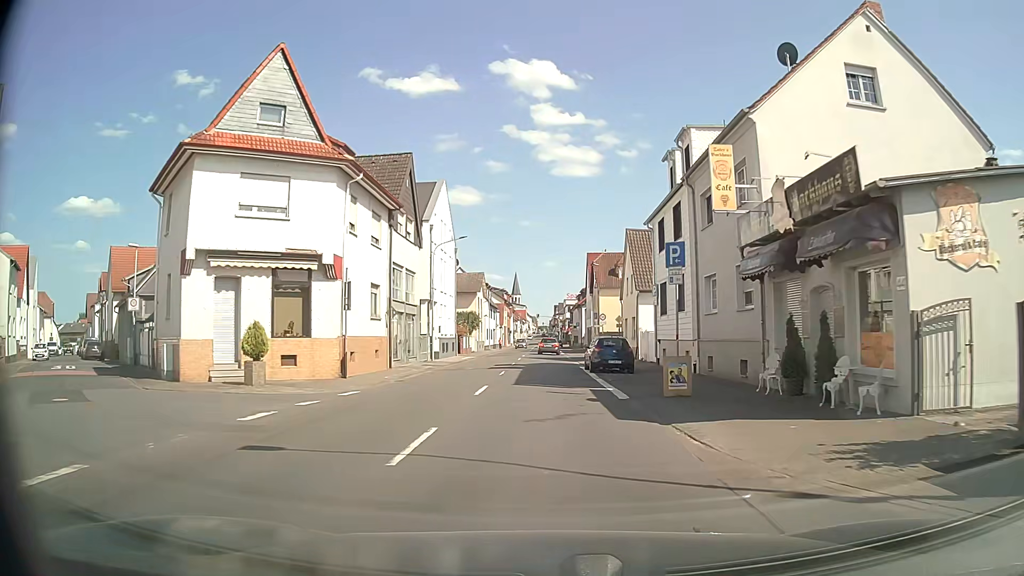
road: primary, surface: asphalt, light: Day
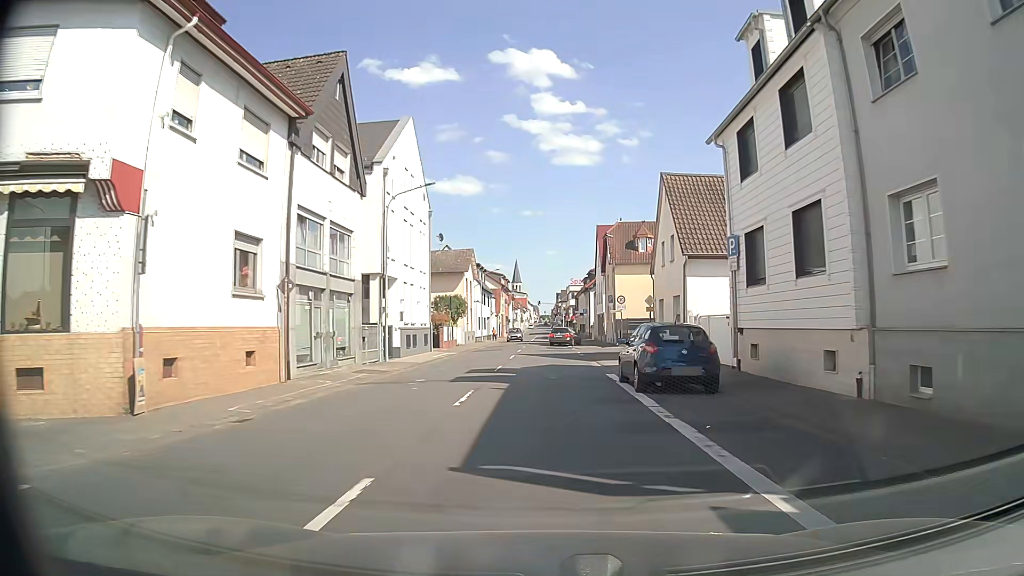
(0.0, +13.0) m; +1°
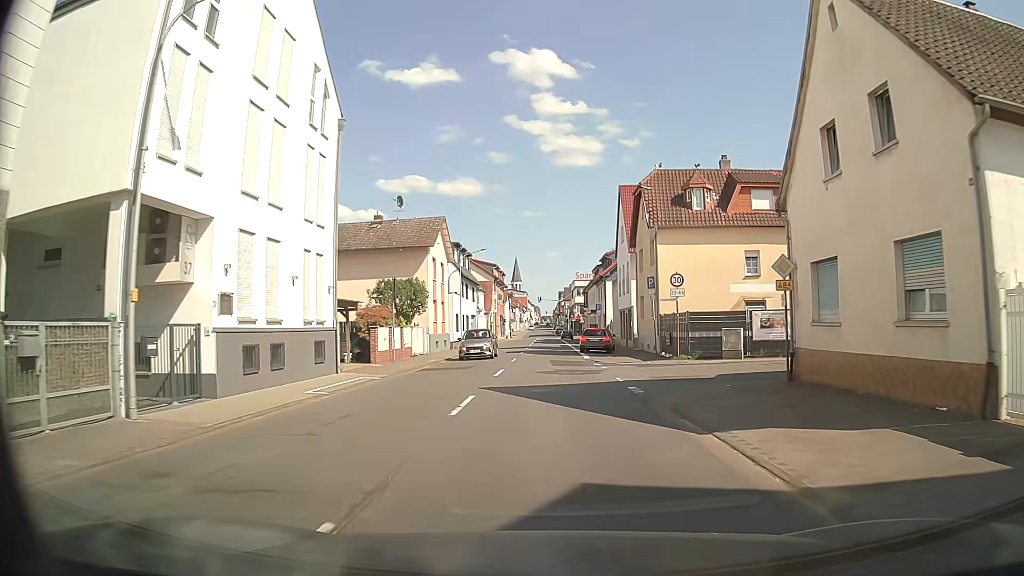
(-0.2, +19.3) m; 0°
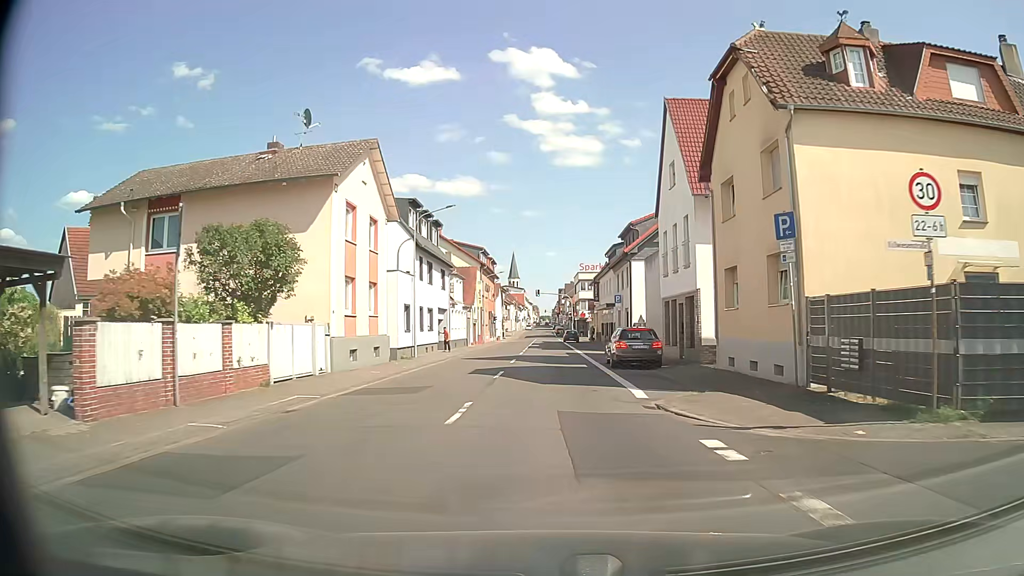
(-0.2, +19.0) m; -1°
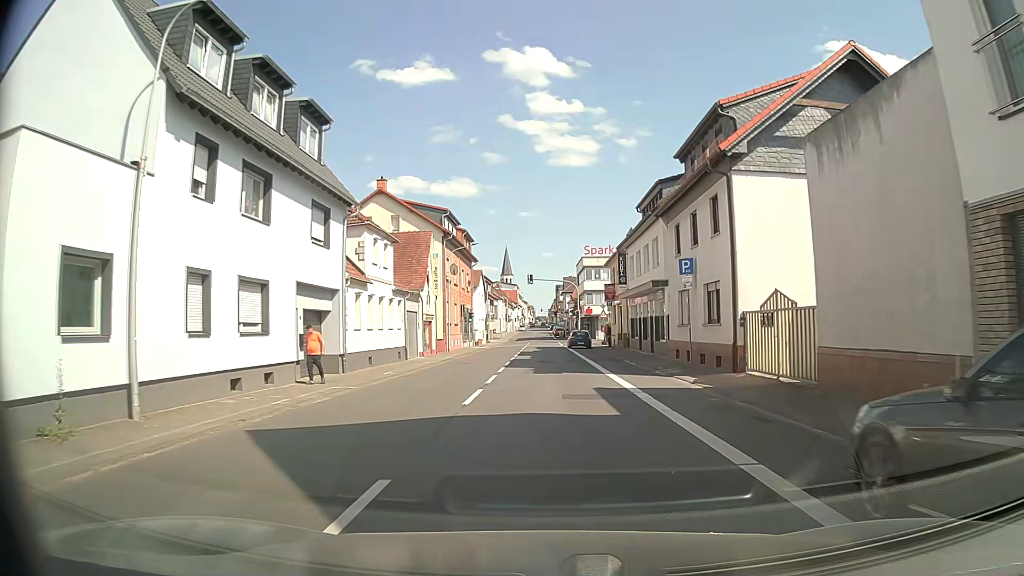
(+0.1, +24.8) m; 0°
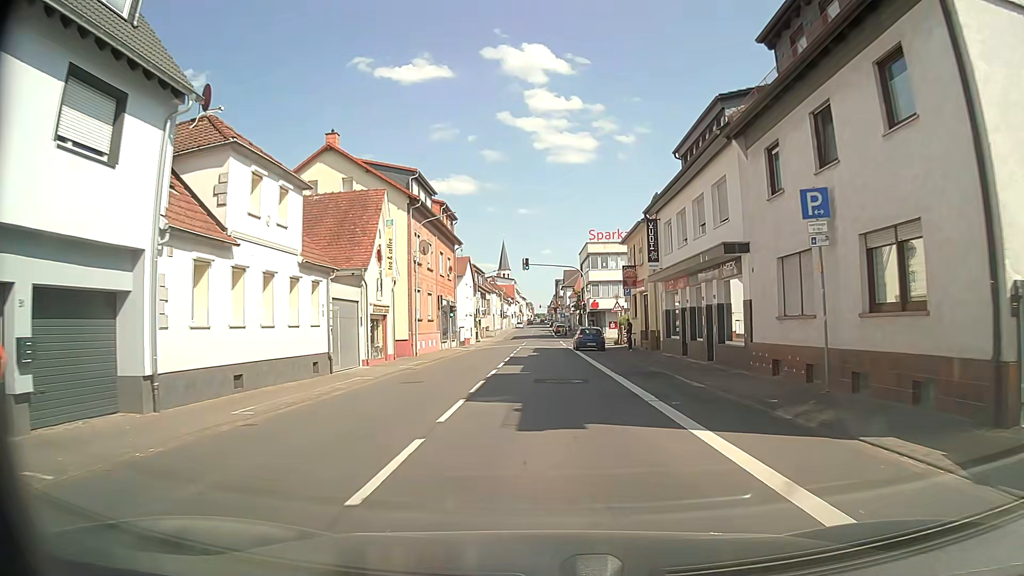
(+0.1, +12.2) m; +1°
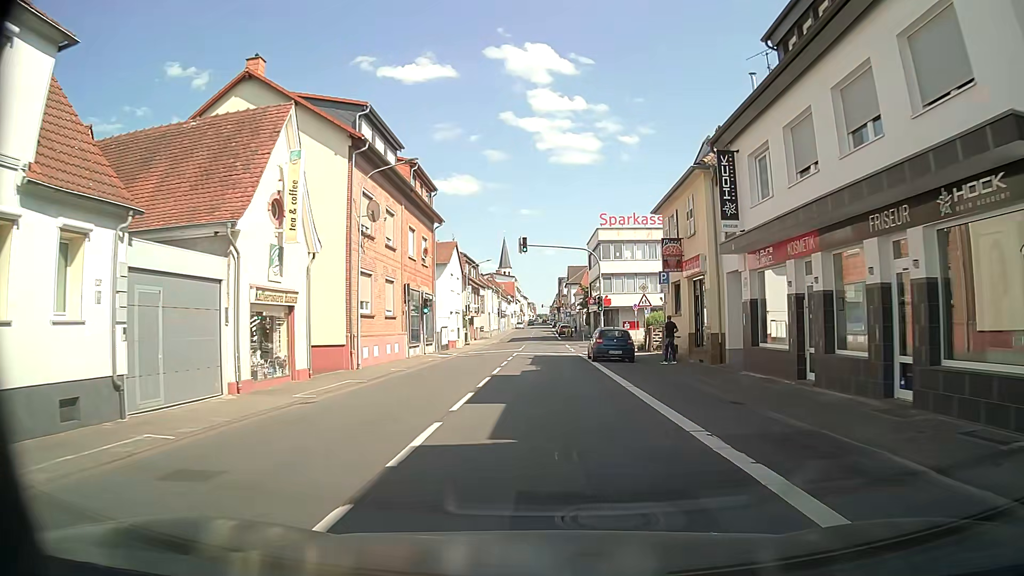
(-0.1, +12.1) m; 0°
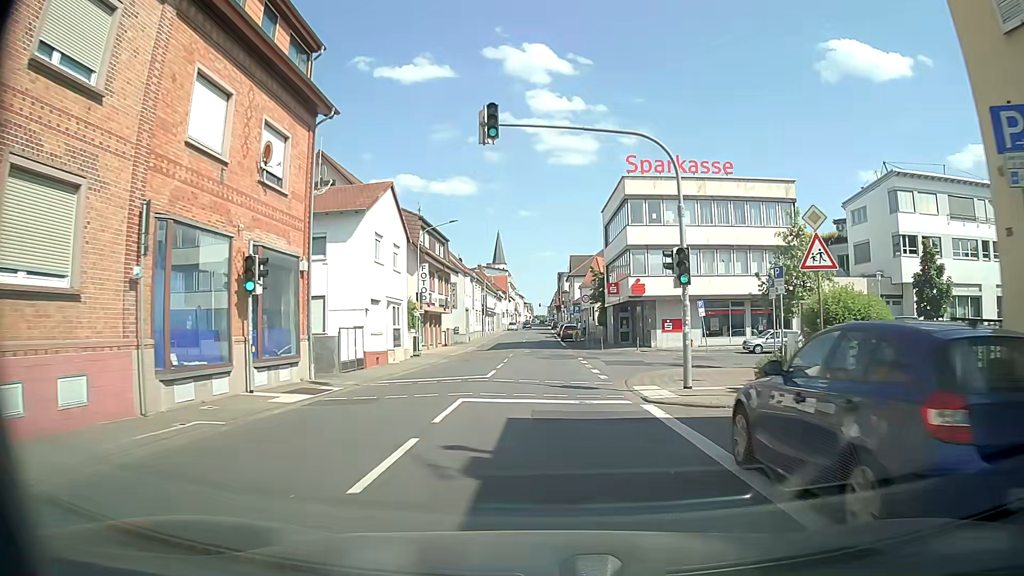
(0.0, +23.7) m; +1°
(0, +10) (0, +20) (0, +30) (0, +40) (0, +50) (-1, +60) (-1, +70) (-1, +80) (-1, +90) (-1, +100) m
